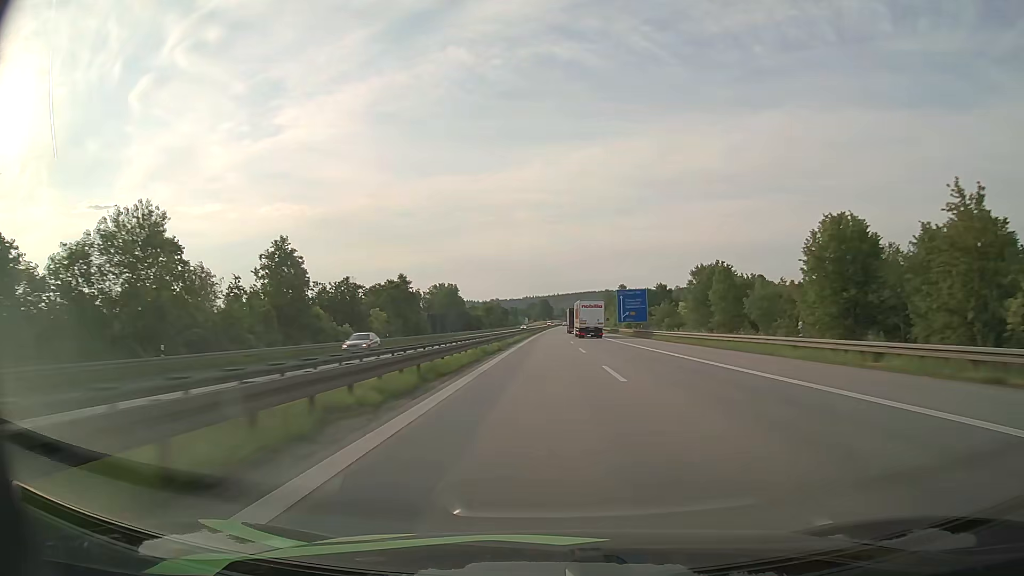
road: motorway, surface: asphalt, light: Day
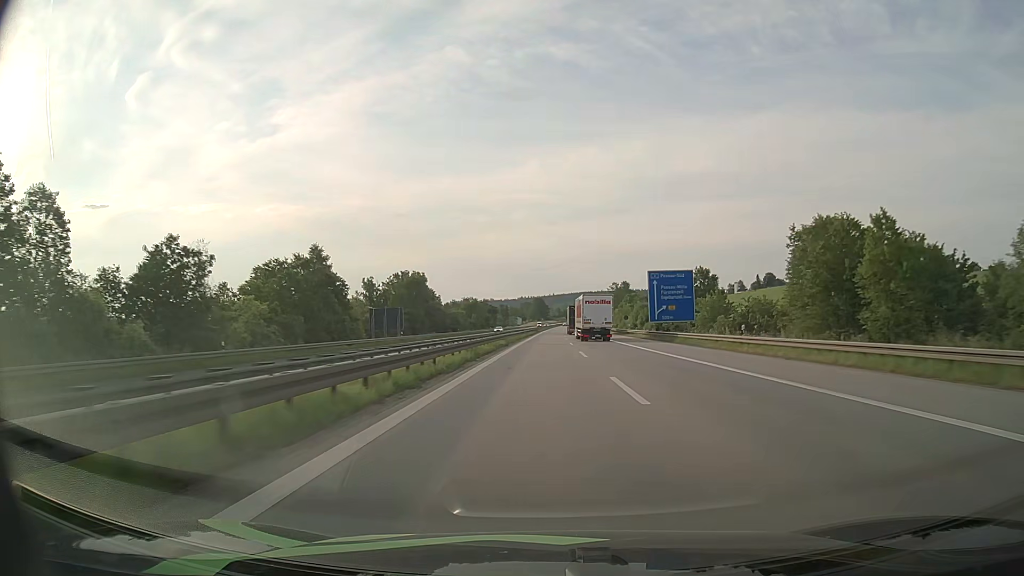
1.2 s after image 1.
(+0.1, +40.6) m; 0°
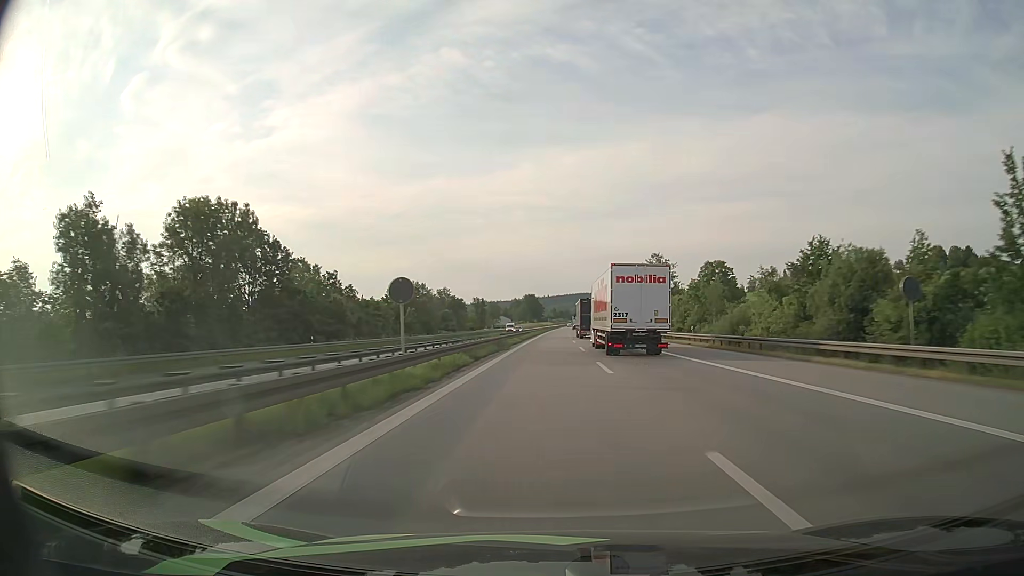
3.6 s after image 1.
(+0.3, +81.7) m; 0°
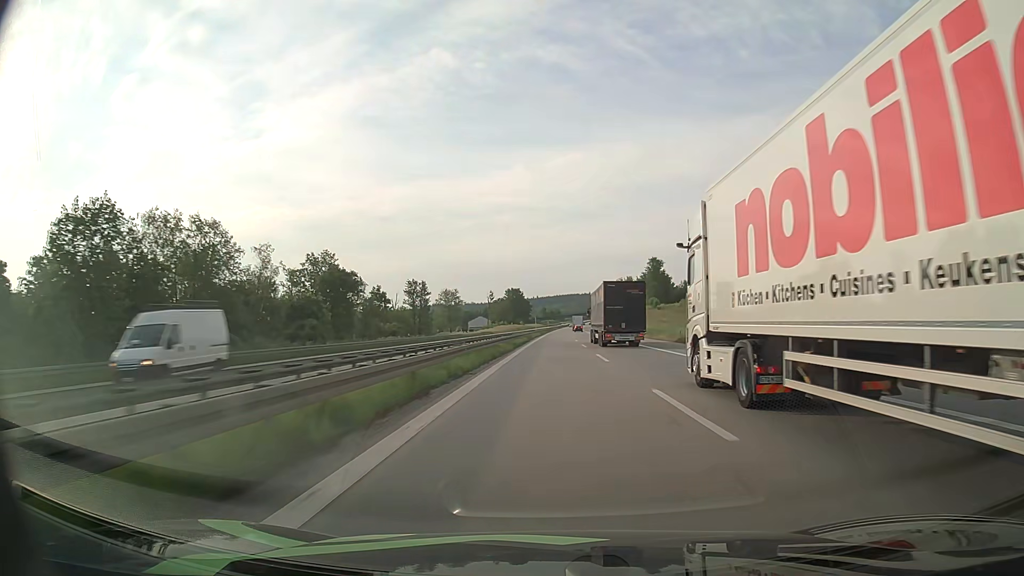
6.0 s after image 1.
(+0.4, +82.4) m; +1°
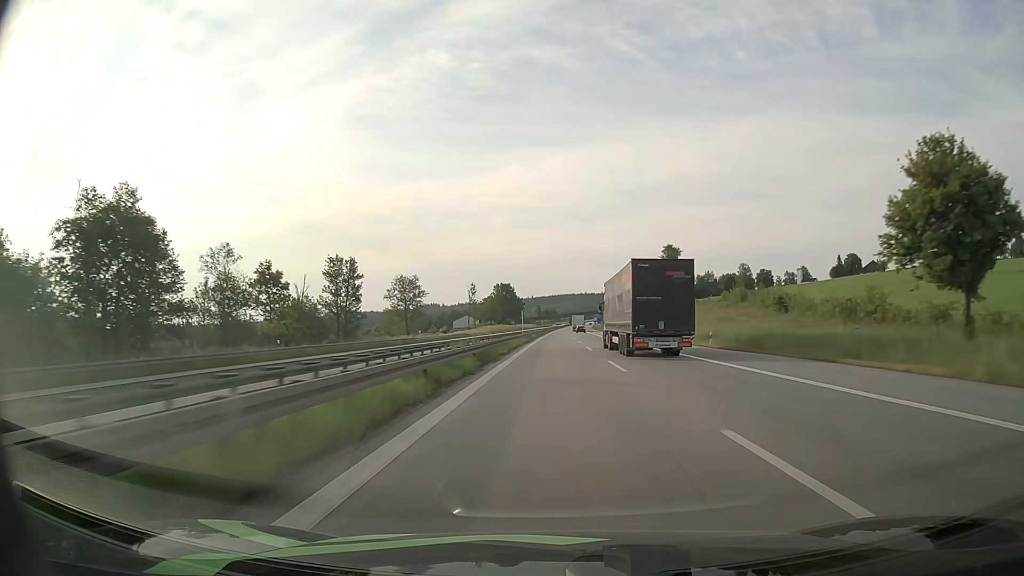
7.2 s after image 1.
(+0.2, +41.3) m; +1°
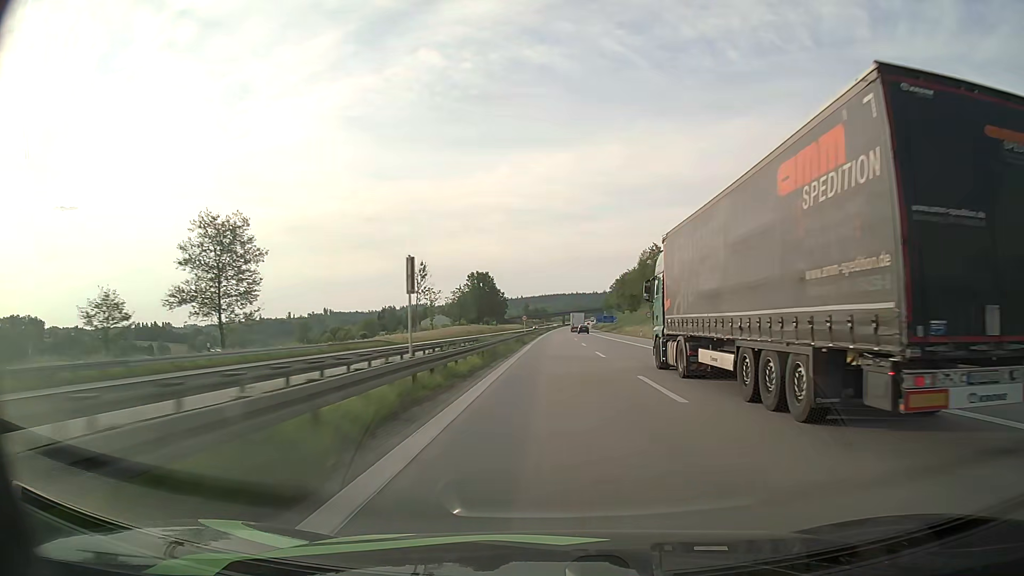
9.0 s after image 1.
(+0.3, +62.1) m; +1°
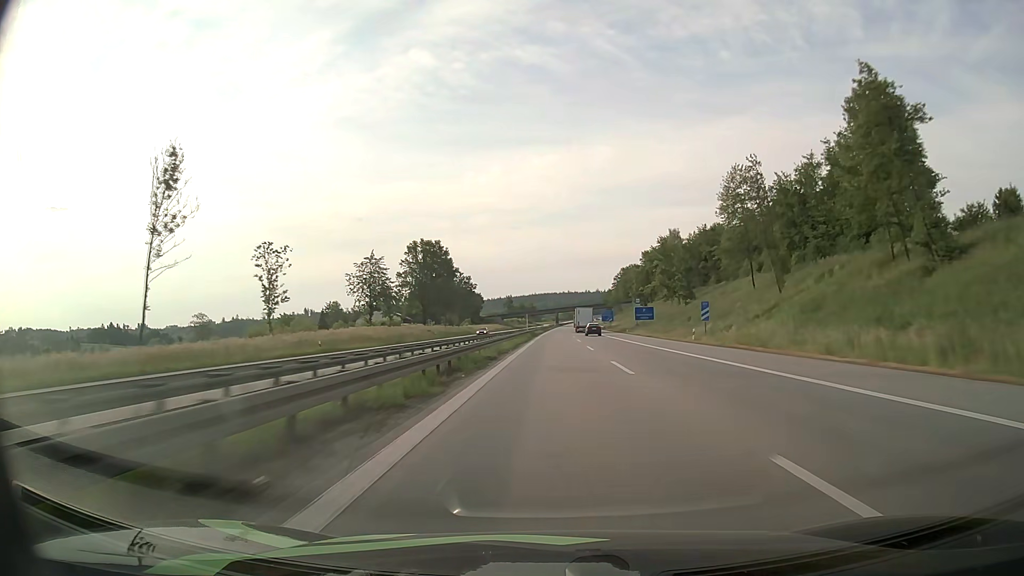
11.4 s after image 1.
(+0.6, +82.6) m; +1°
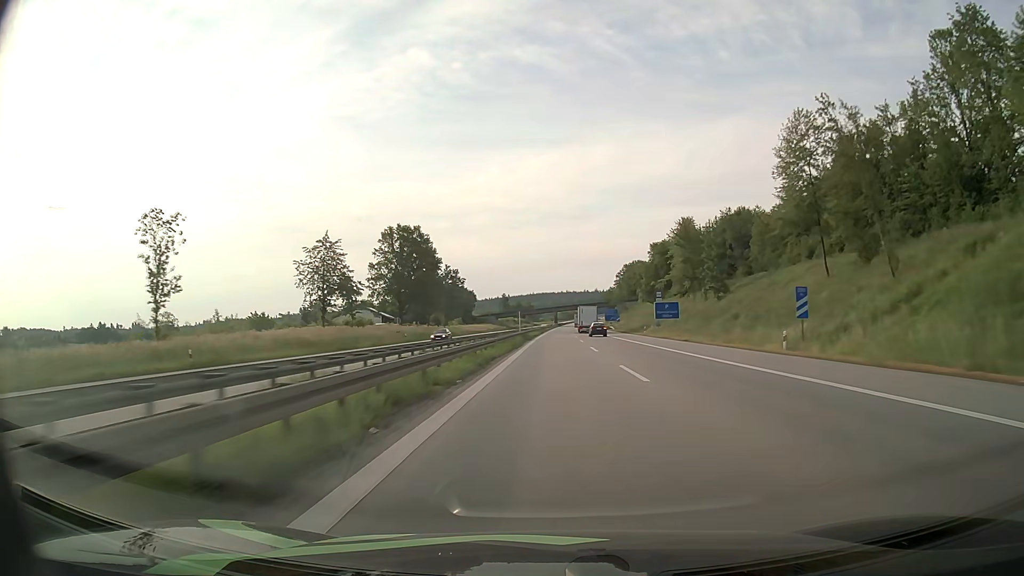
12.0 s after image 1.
(+0.1, +20.3) m; 0°
(0, +10) (0, +20) (0, +30) (0, +40) (0, +50) (0, +60) (0, +70) (+1, +80) (+1, +90) (+1, +100) m
